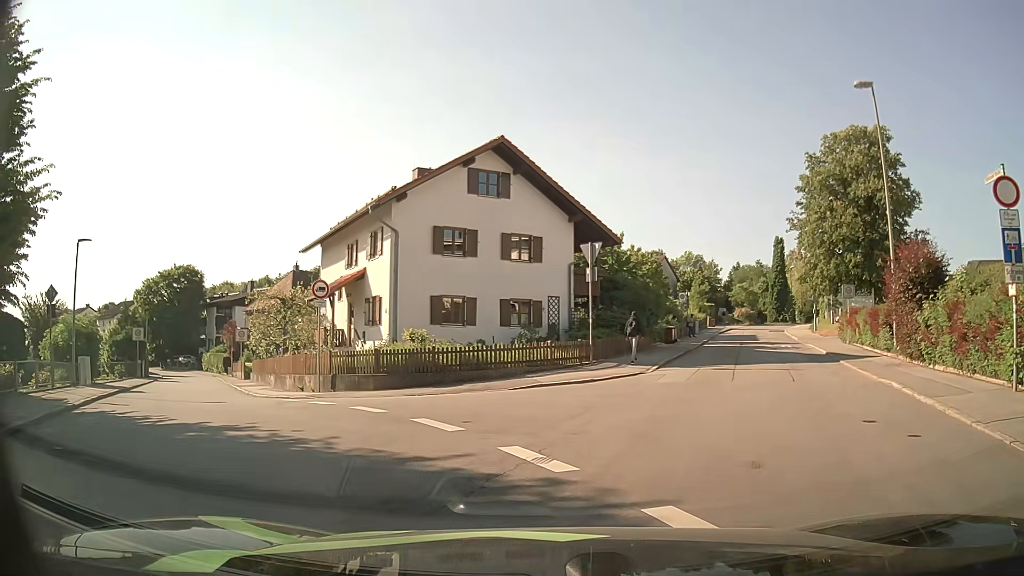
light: Day
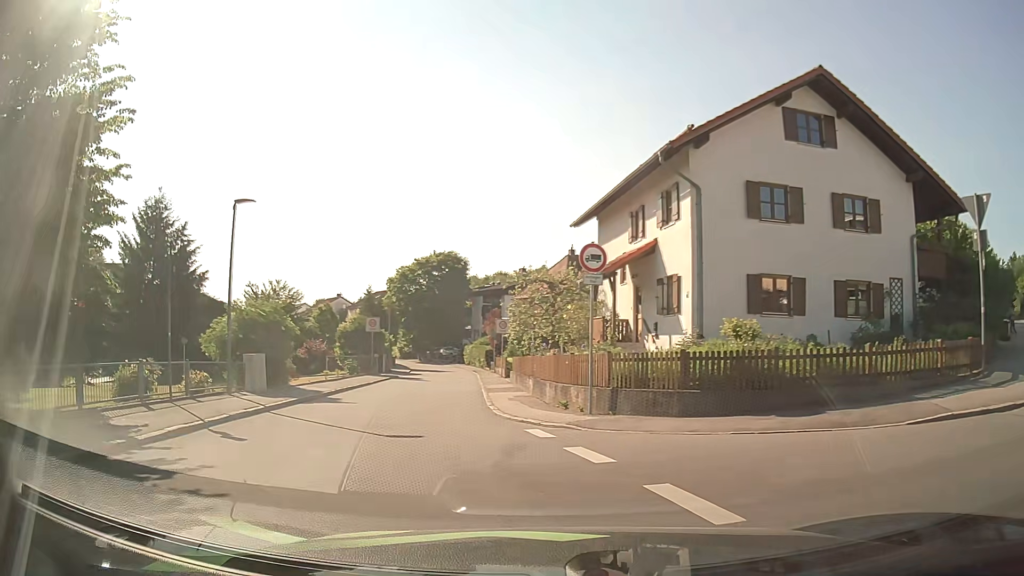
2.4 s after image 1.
(-1.3, +7.3) m; -23°
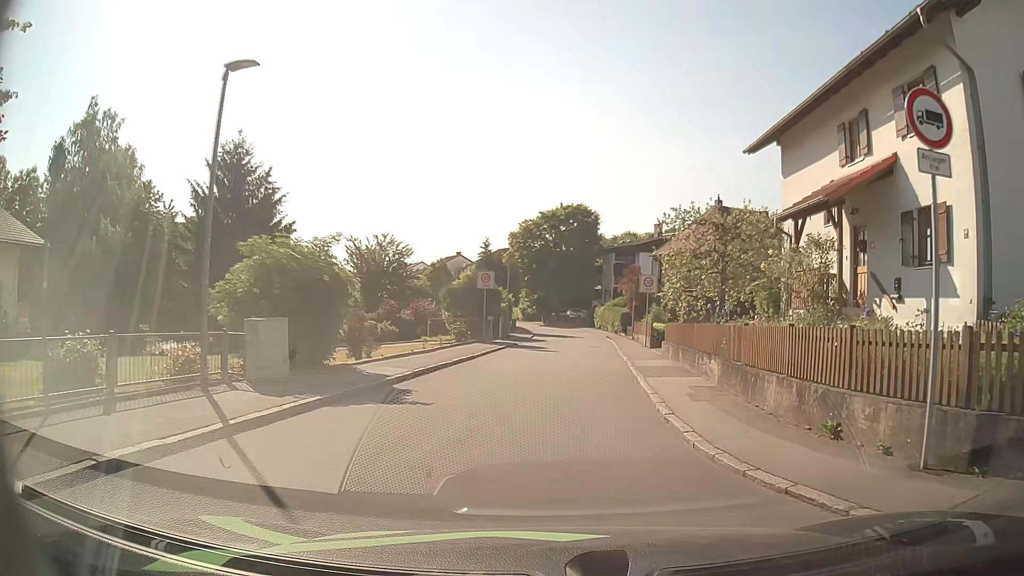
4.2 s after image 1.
(-1.1, +8.0) m; -9°
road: residential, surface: asphalt
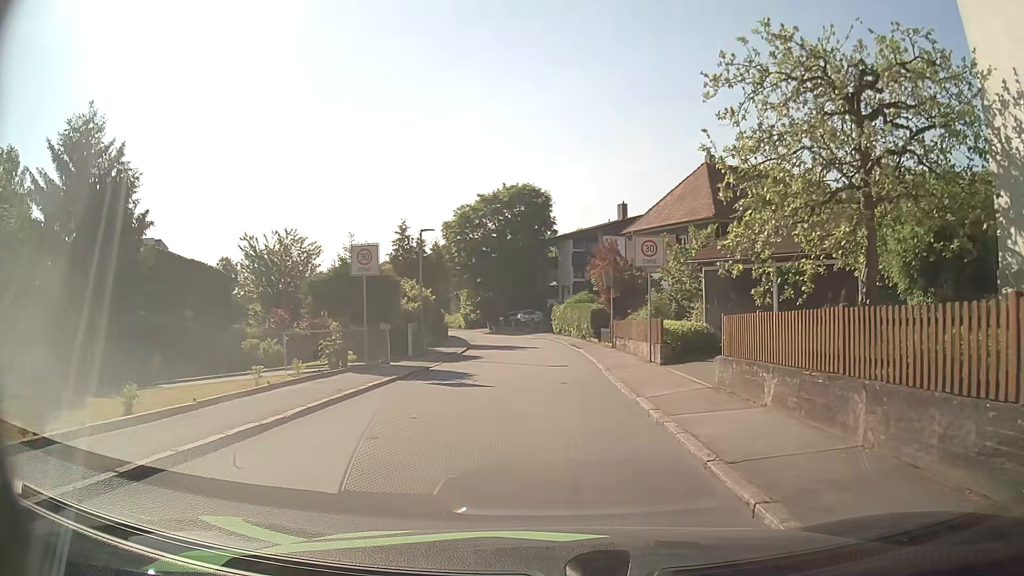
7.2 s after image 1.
(+0.6, +14.4) m; +3°
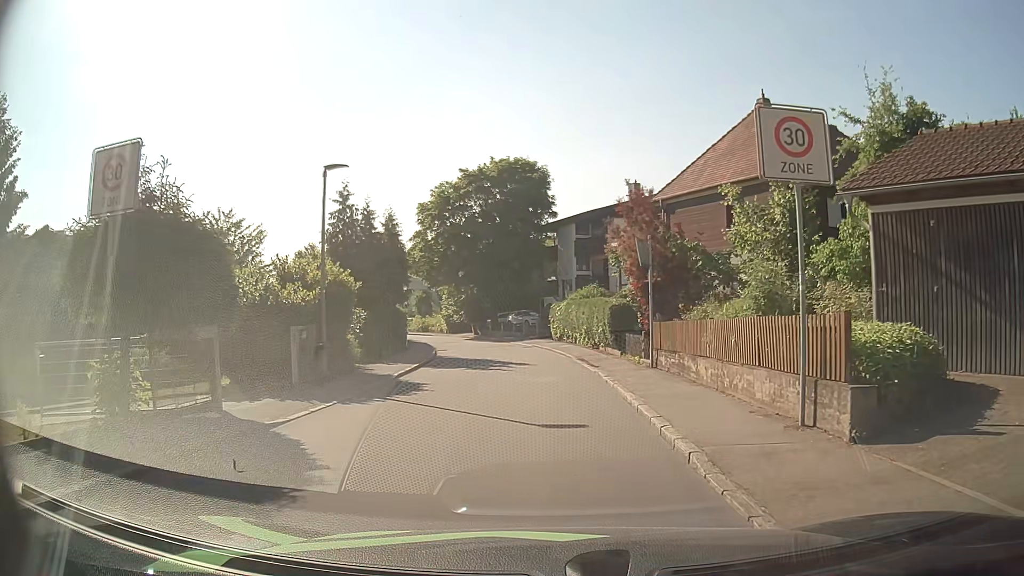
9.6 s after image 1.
(+0.2, +11.9) m; 0°
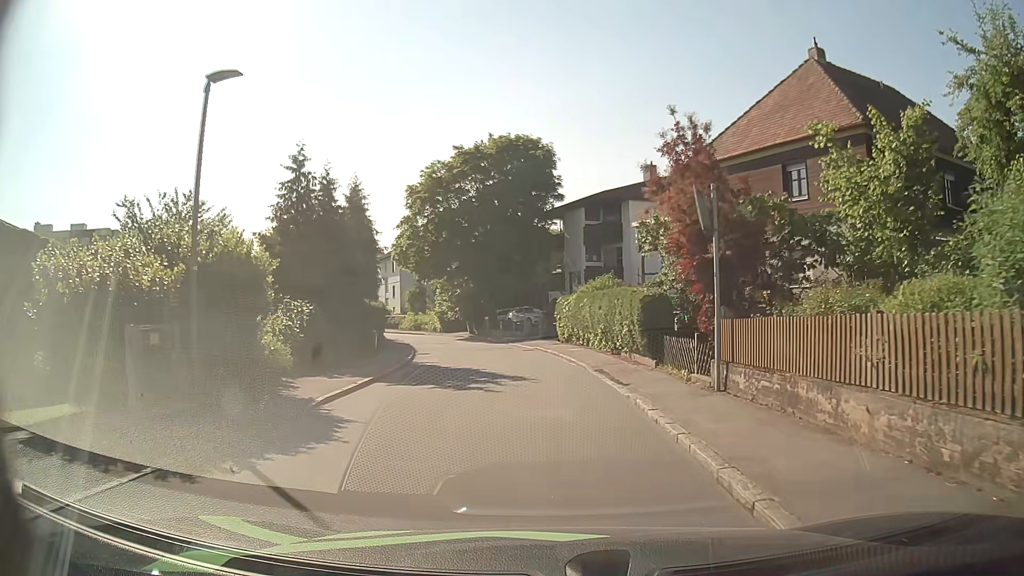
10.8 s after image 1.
(0.0, +6.4) m; 0°
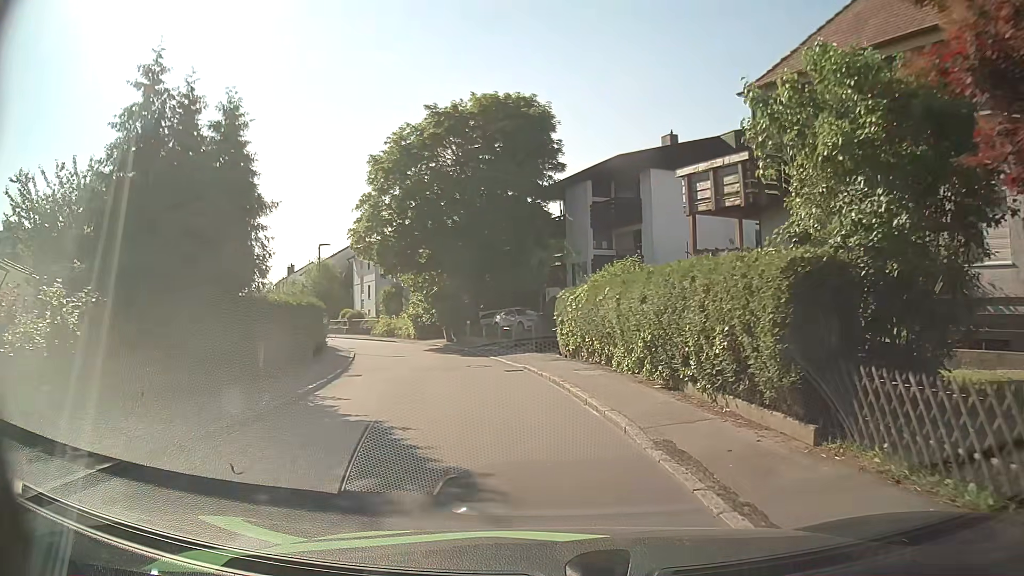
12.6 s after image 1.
(0.0, +10.1) m; +1°
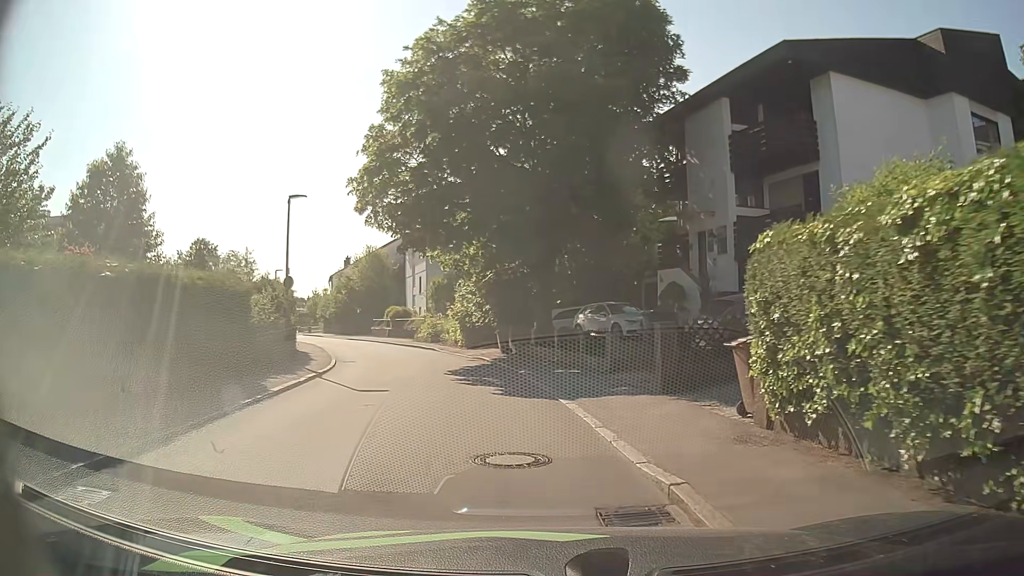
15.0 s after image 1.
(-0.8, +13.8) m; -7°
(-1, +10) (-2, +20) (-5, +29) (-9, +39) (-13, +48) (-18, +56) (-23, +65) (-28, +74) (-33, +83) (-38, +91) m
